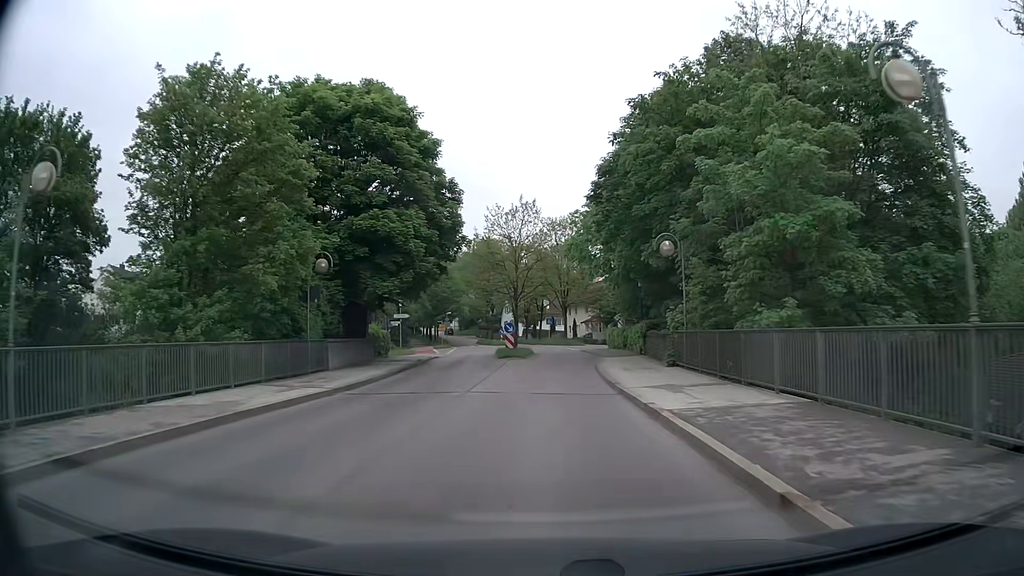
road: tertiary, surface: asphalt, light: Day
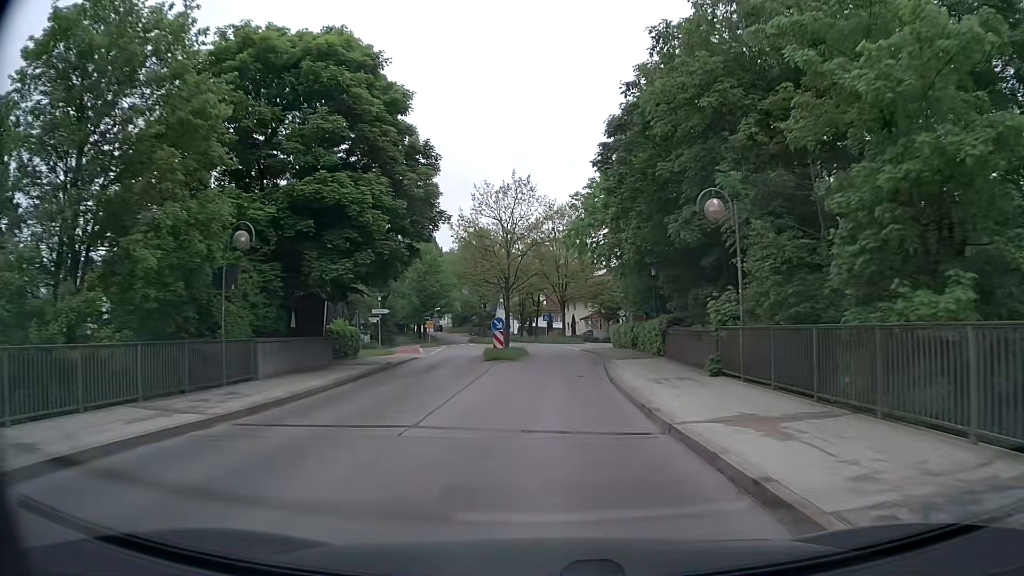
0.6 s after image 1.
(0.0, +6.4) m; 0°
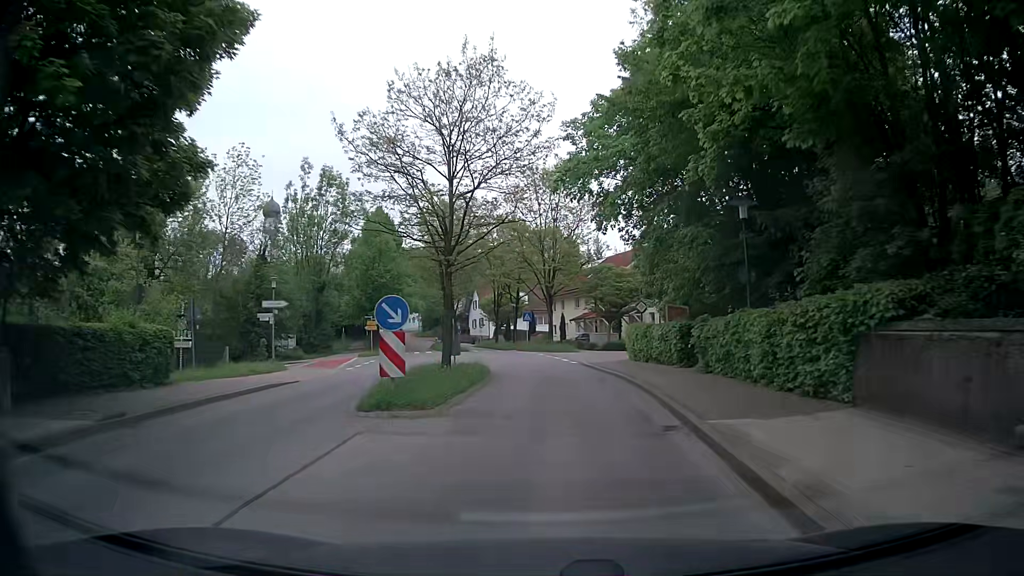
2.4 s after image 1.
(+0.2, +18.5) m; 0°
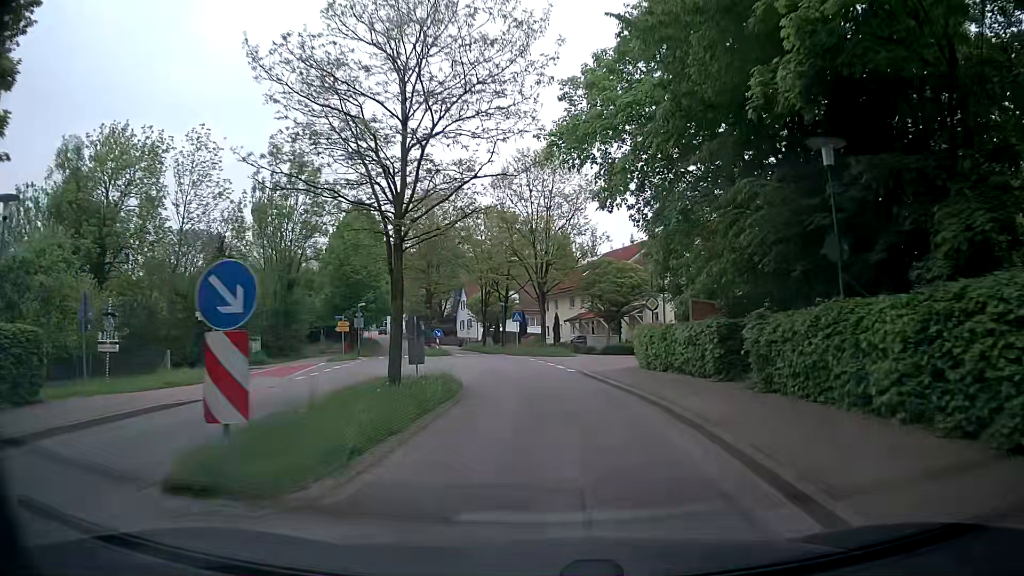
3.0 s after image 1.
(+0.1, +5.9) m; +2°
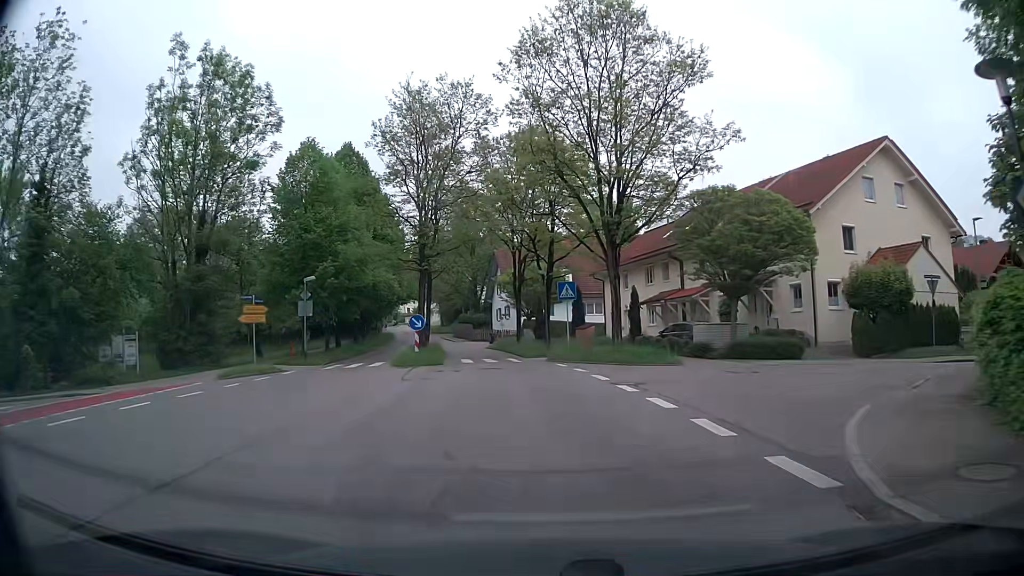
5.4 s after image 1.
(-0.4, +22.5) m; -4°
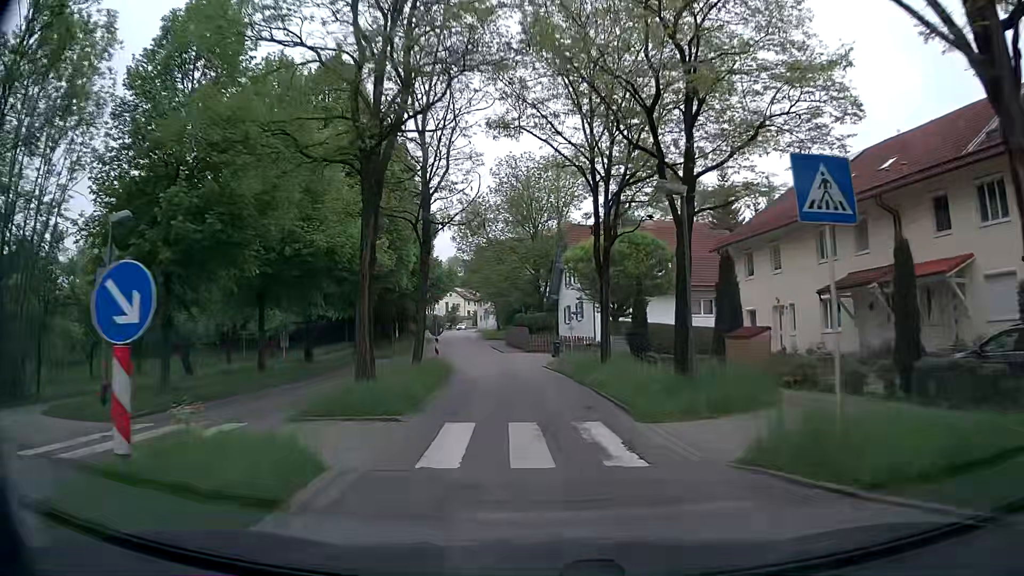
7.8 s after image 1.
(-1.3, +20.9) m; -6°
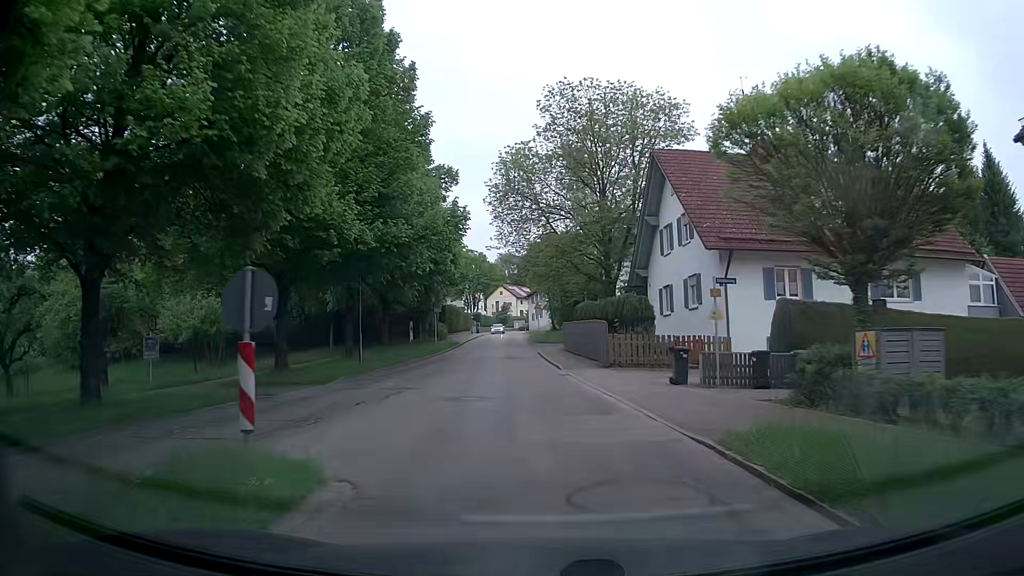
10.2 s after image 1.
(-1.2, +22.0) m; -5°
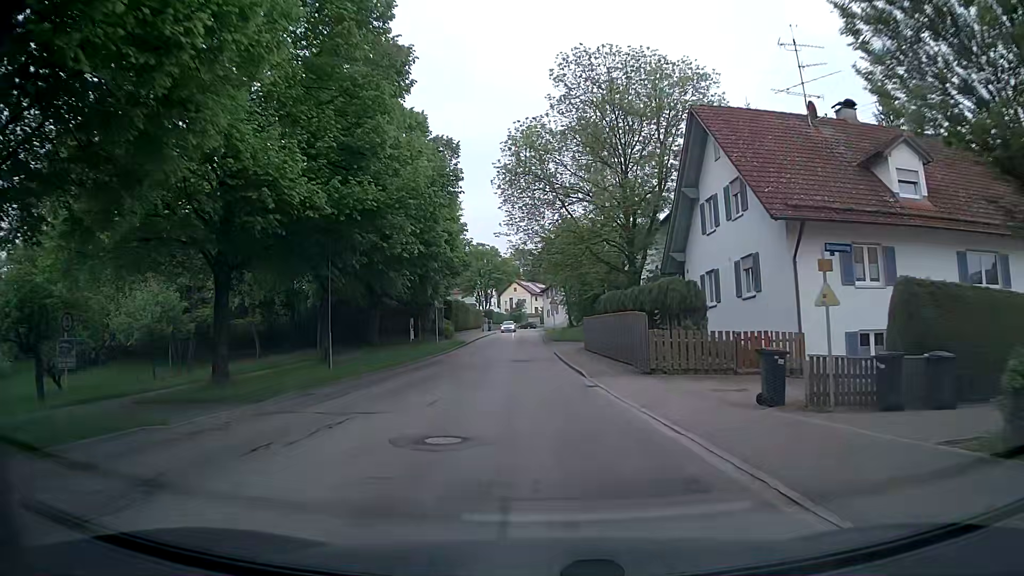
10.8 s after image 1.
(0.0, +6.0) m; -1°
(0, +10) (-1, +20) (-1, +30) (-1, +40) (-2, +50) (-2, +60) (-2, +70) (-2, +80) (-2, +90) (-2, +100) m
